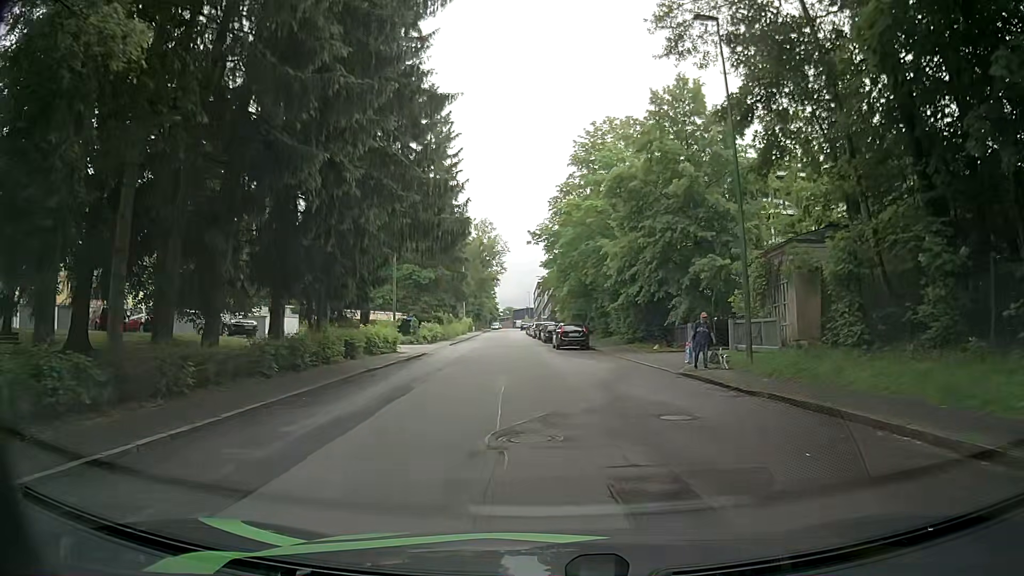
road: residential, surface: asphalt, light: Day
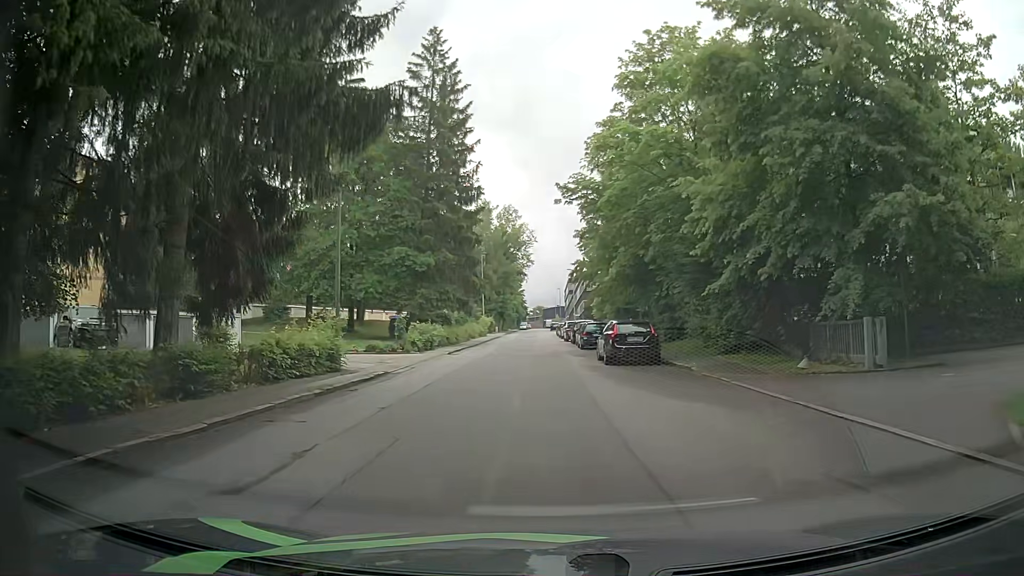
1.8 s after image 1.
(-0.6, +14.7) m; -4°
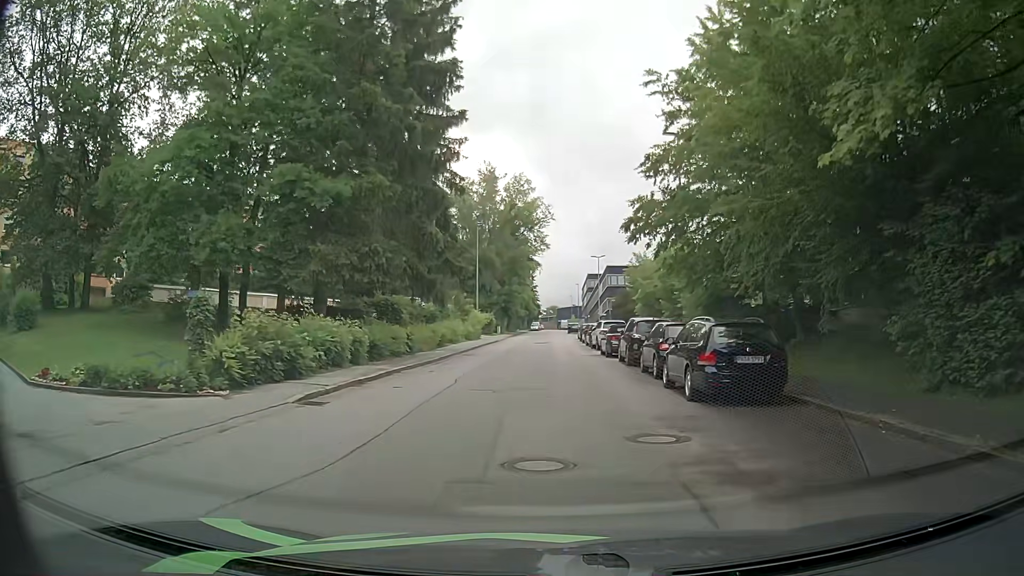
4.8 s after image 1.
(-0.6, +24.2) m; -2°
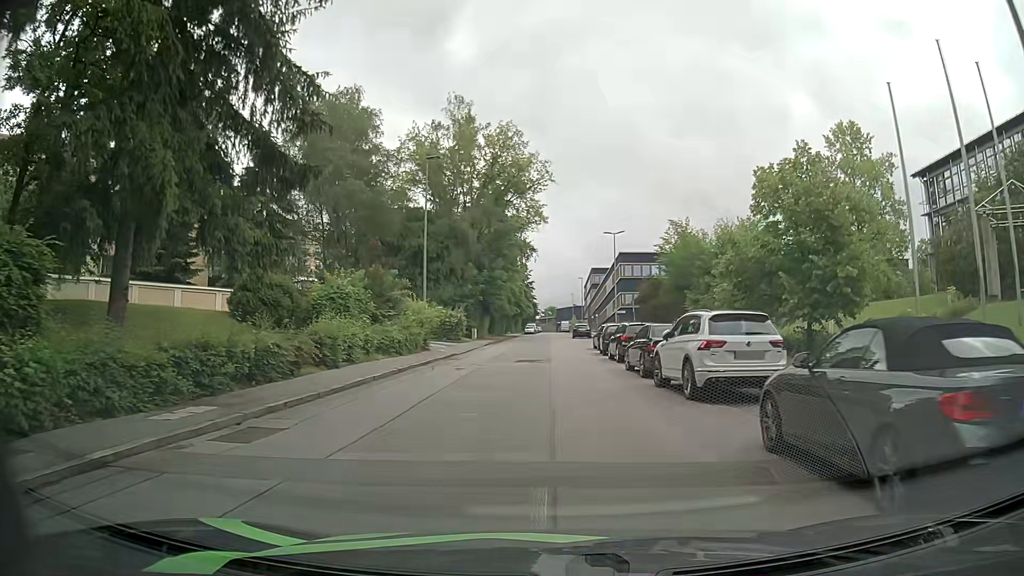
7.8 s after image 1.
(+0.6, +24.7) m; +2°
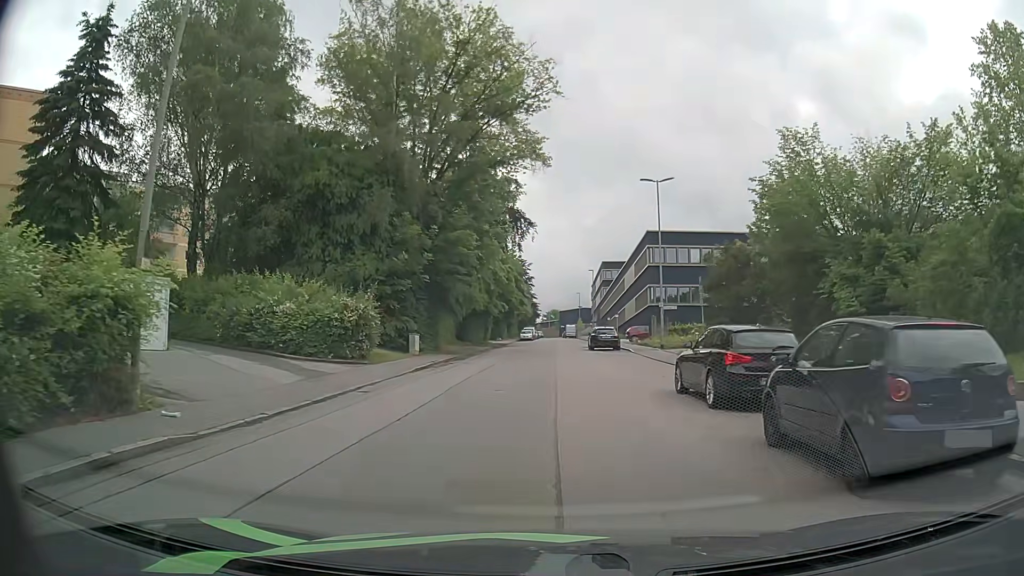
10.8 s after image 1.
(-0.3, +25.8) m; 0°
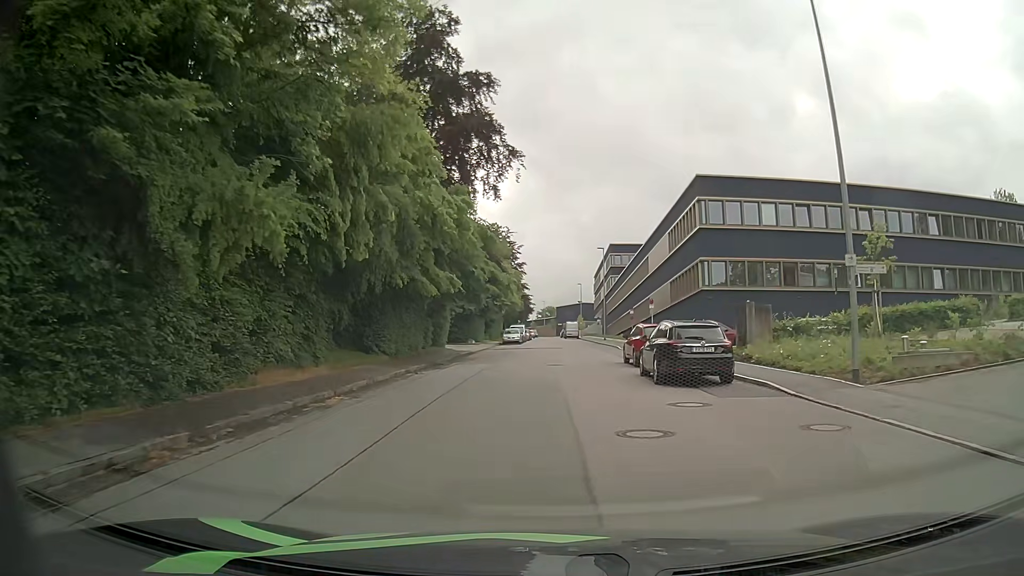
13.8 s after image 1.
(-0.2, +26.1) m; +1°
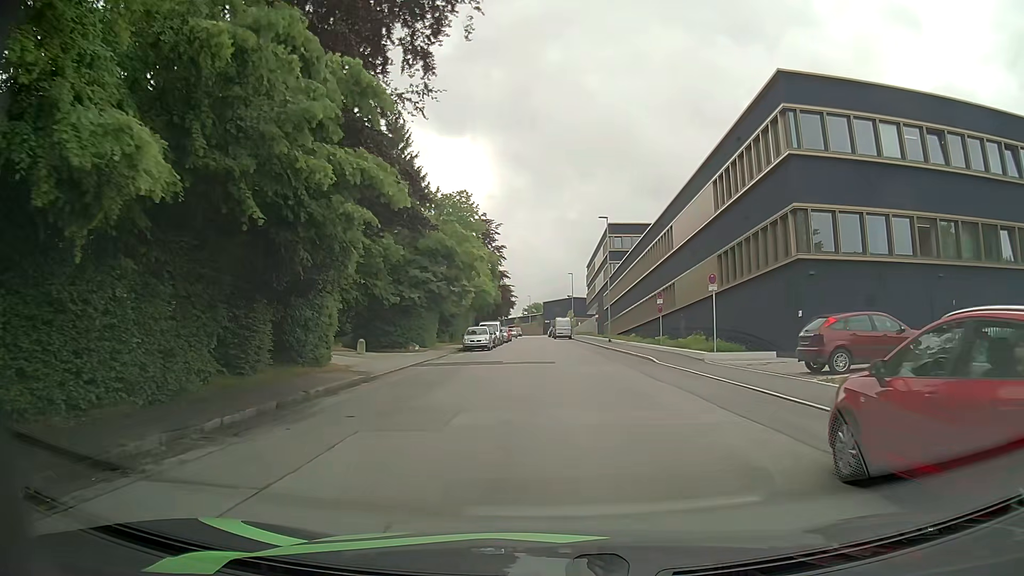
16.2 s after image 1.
(0.0, +19.9) m; 0°
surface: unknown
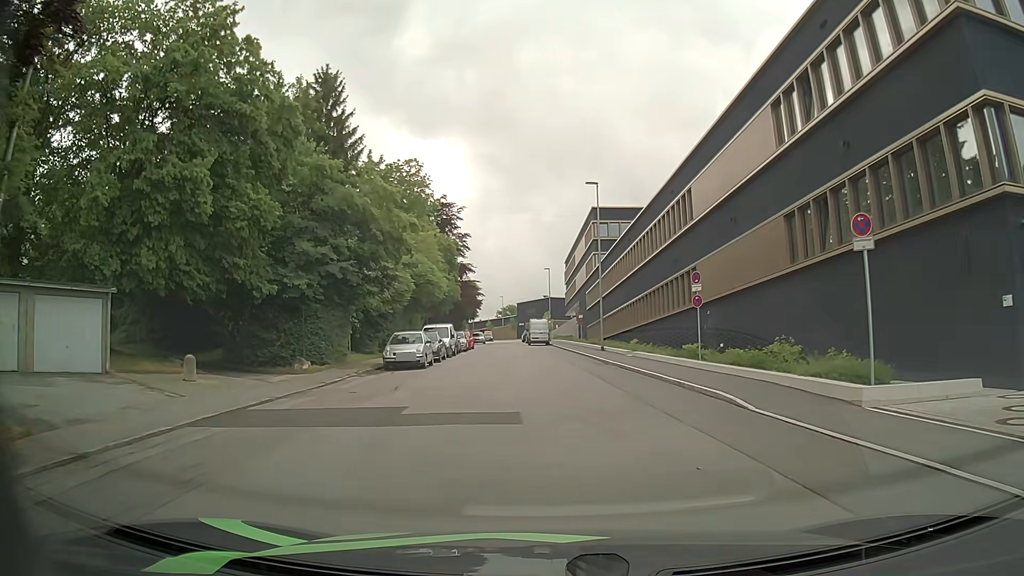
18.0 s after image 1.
(+0.4, +14.4) m; +2°
(0, +10) (0, +20) (0, +30) (-1, +40) (-2, +50) (-3, +60) (-4, +70) (-5, +80) (-5, +90) (-6, +100) m
